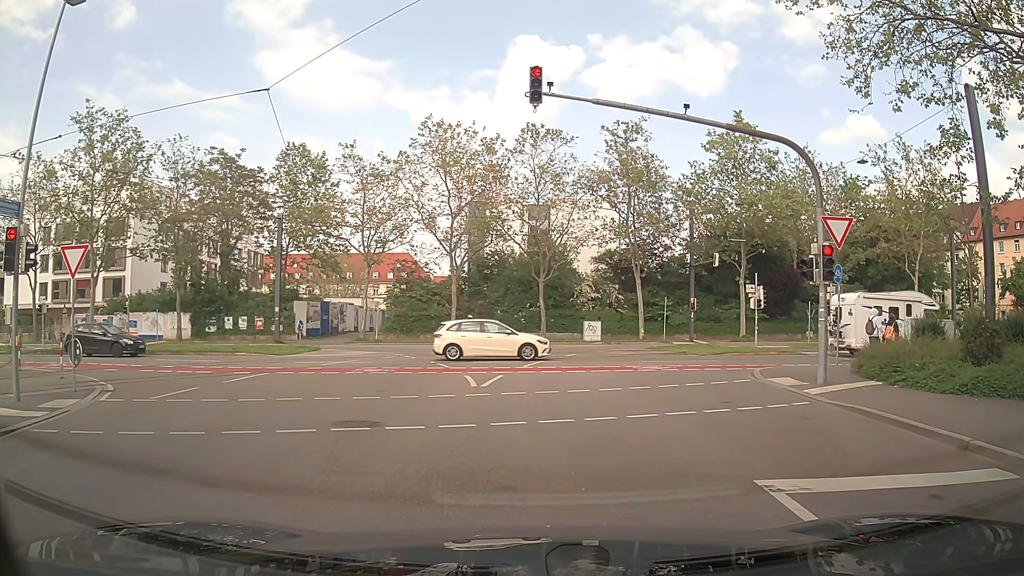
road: tertiary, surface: asphalt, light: Day
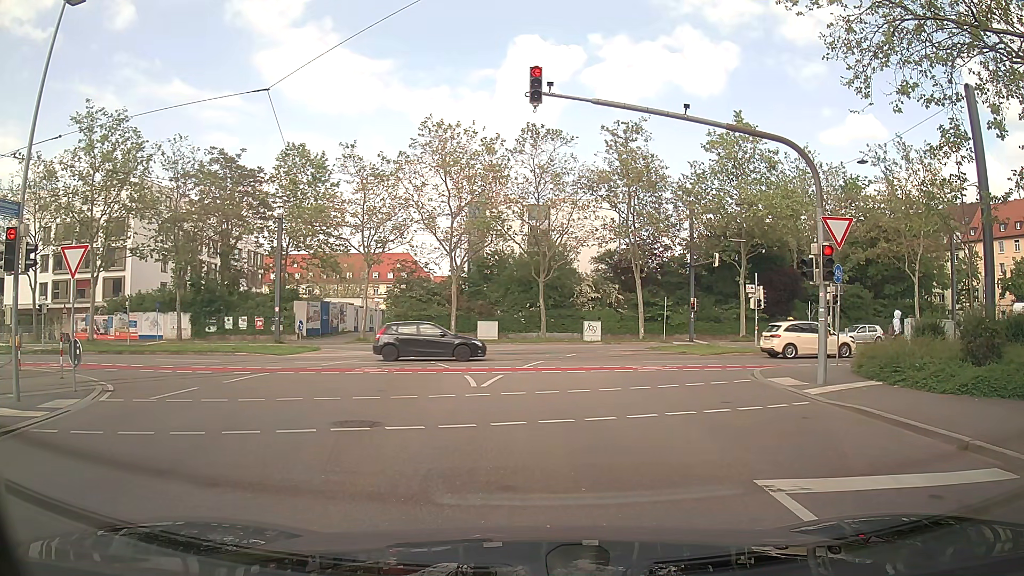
(0.0, 0.0) m; 0°
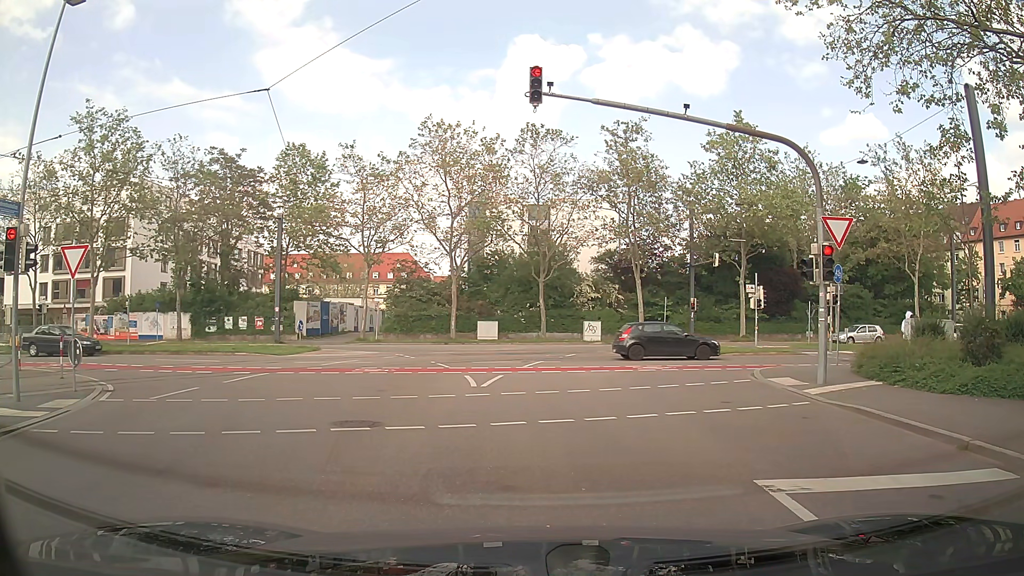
(0.0, 0.0) m; 0°
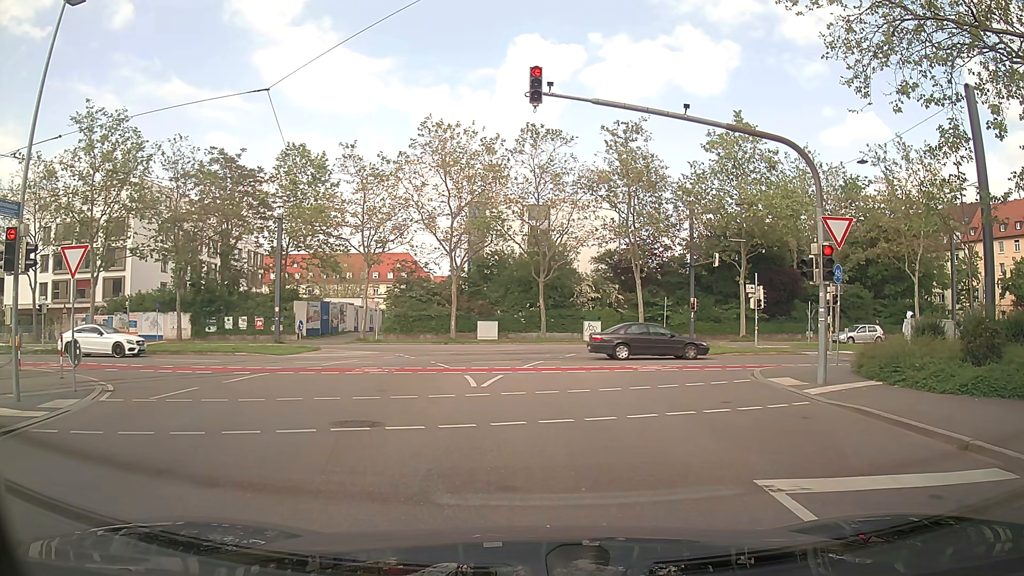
(0.0, 0.0) m; 0°
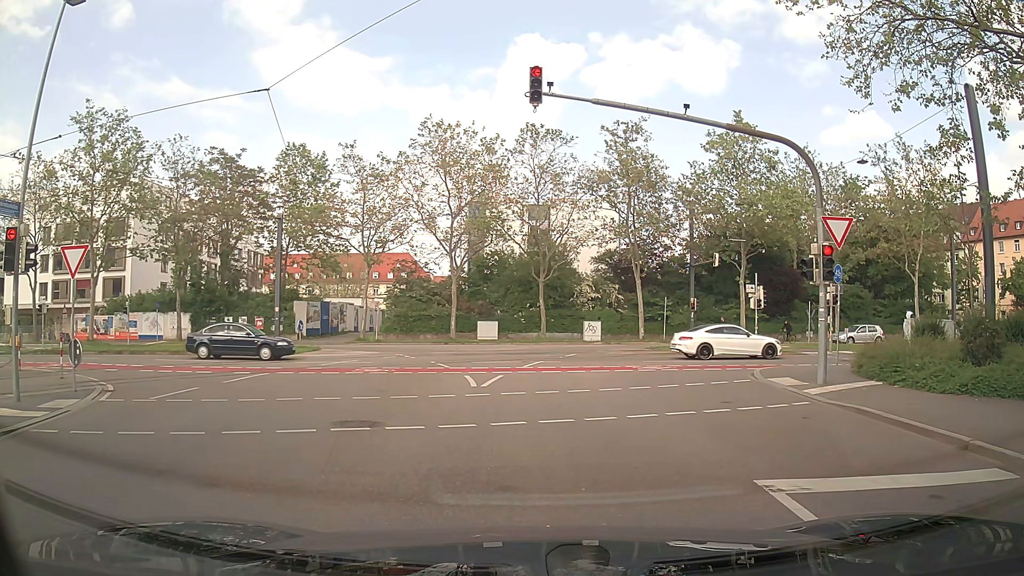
(0.0, 0.0) m; 0°
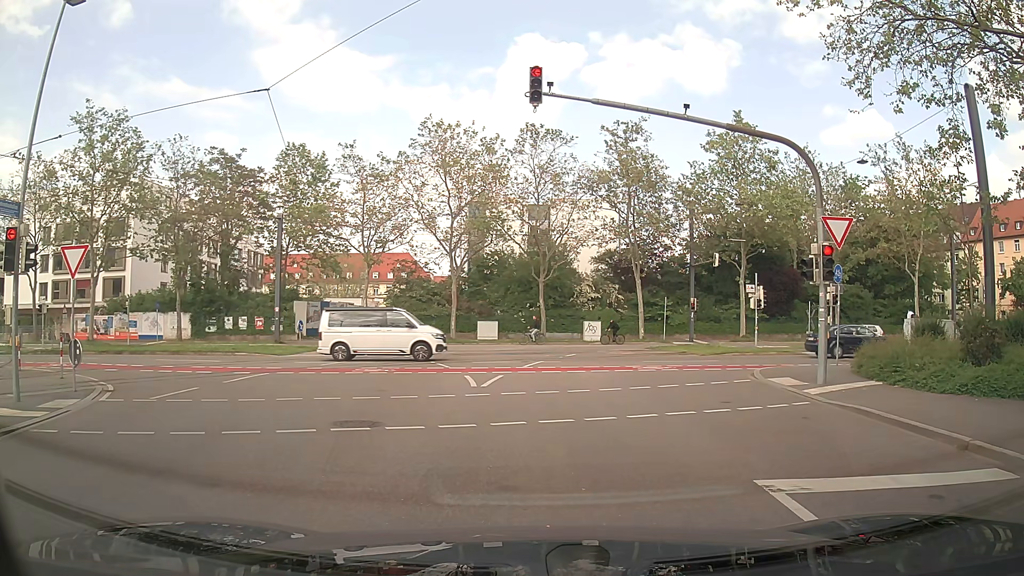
(0.0, 0.0) m; 0°
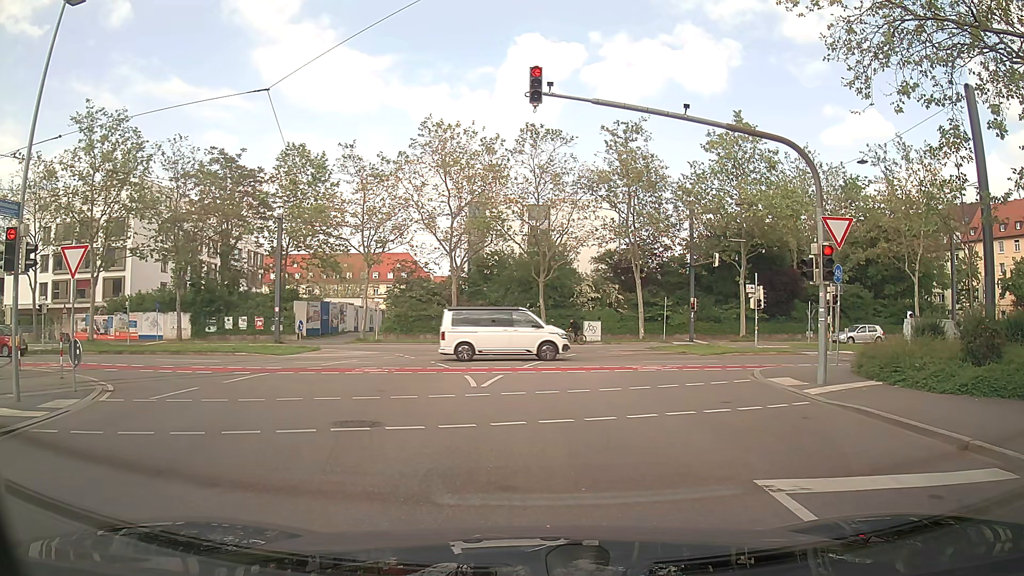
(0.0, 0.0) m; 0°
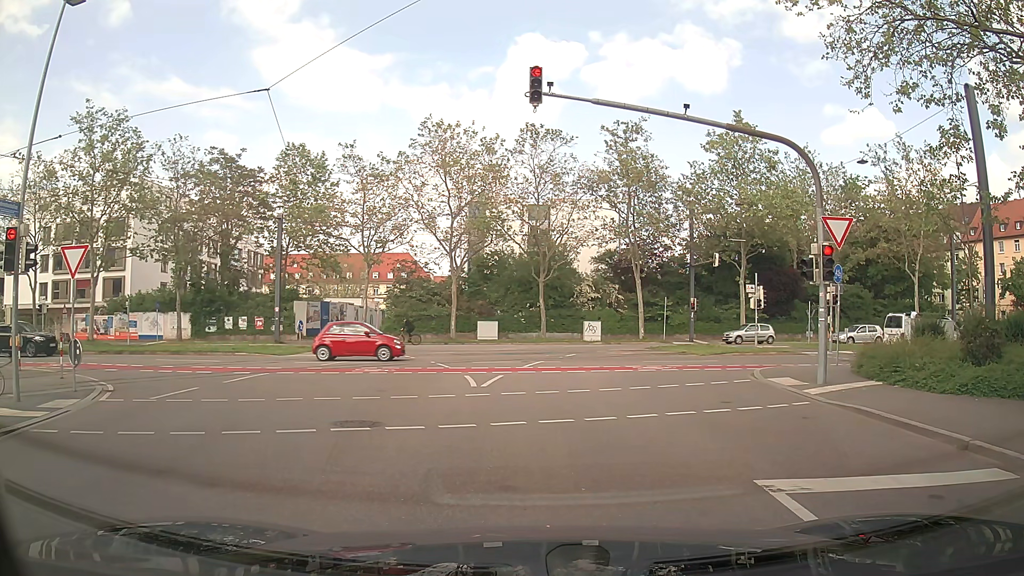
(0.0, 0.0) m; 0°
